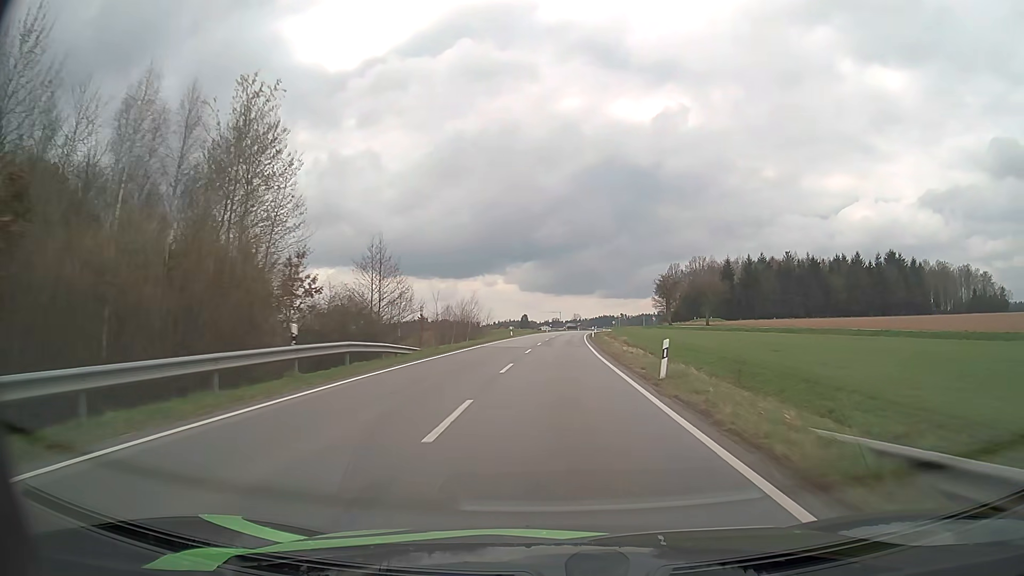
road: secondary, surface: asphalt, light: Day
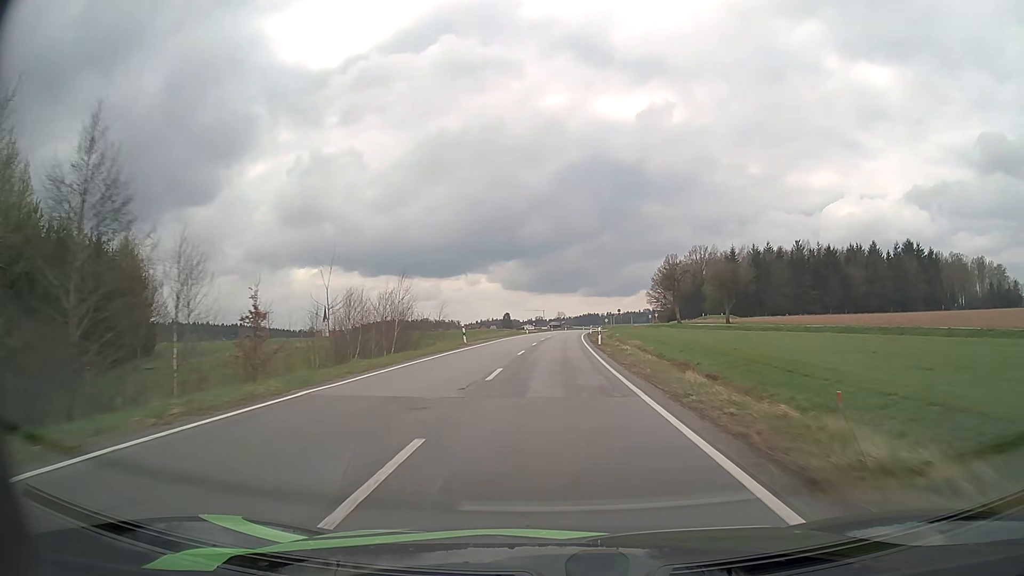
(+0.3, +26.2) m; +1°
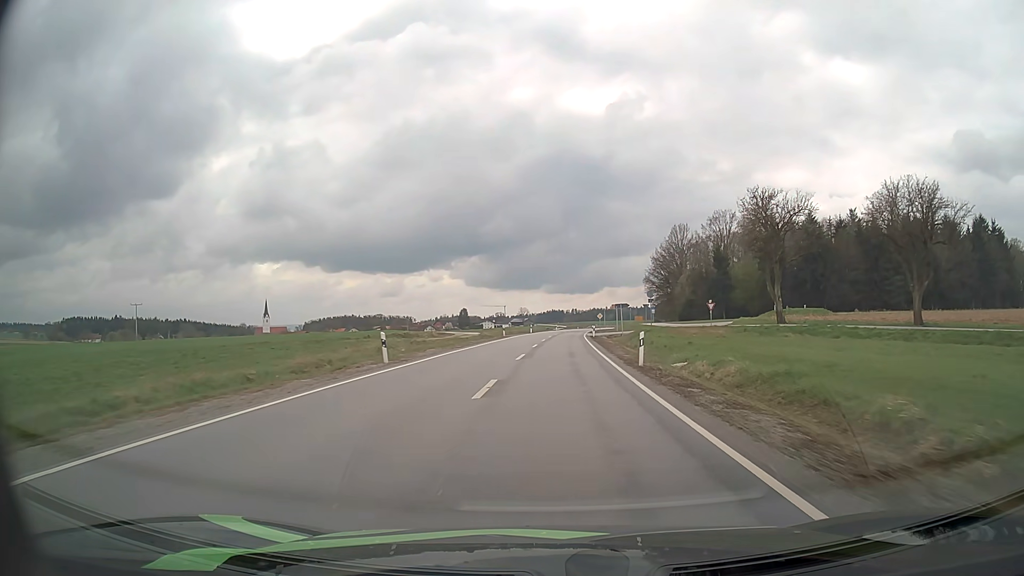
(+1.1, +64.2) m; +3°
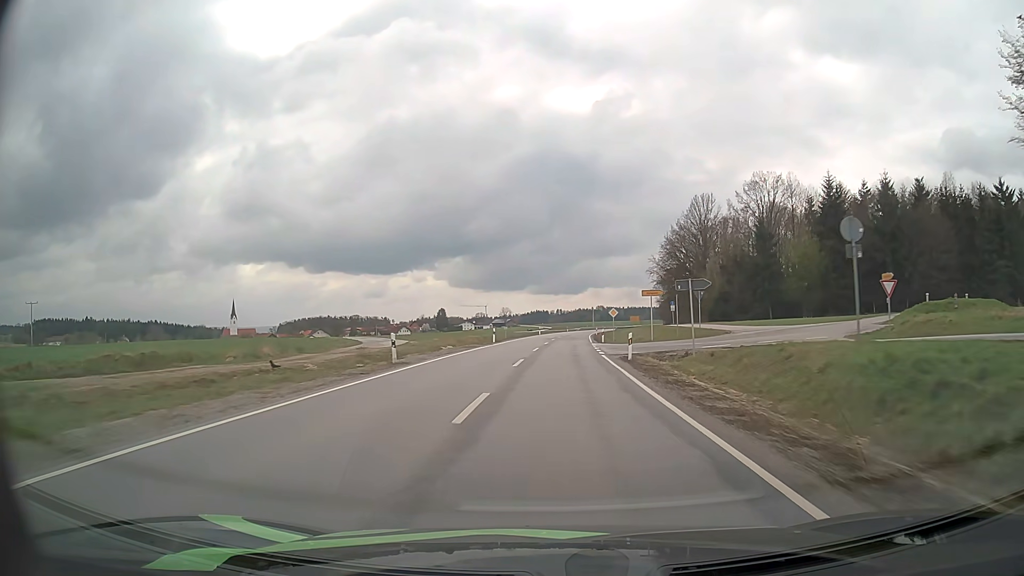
(+0.6, +38.7) m; +1°
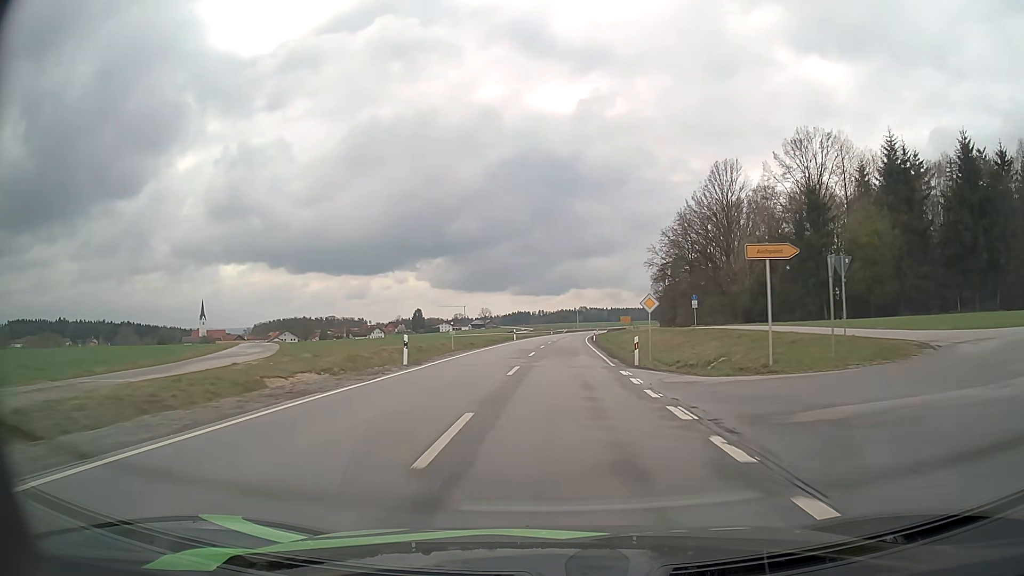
(+0.3, +26.7) m; +1°
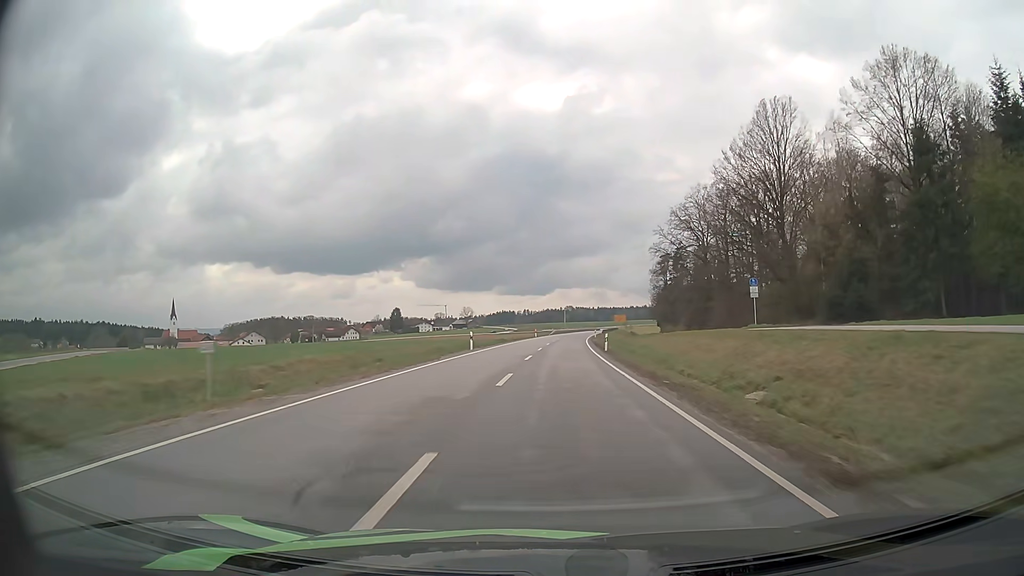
(+0.3, +27.4) m; +1°
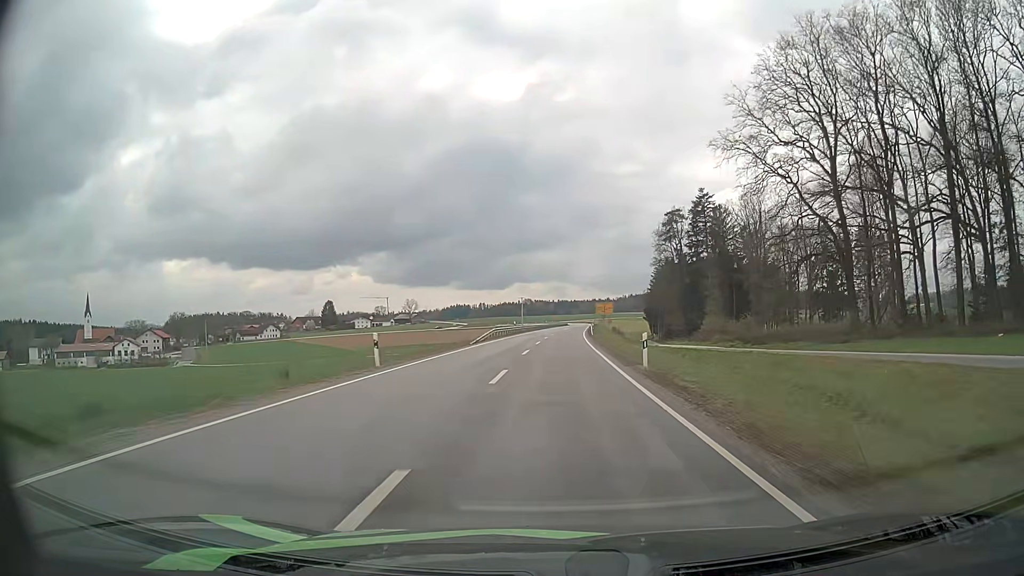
(+2.2, +70.0) m; +4°
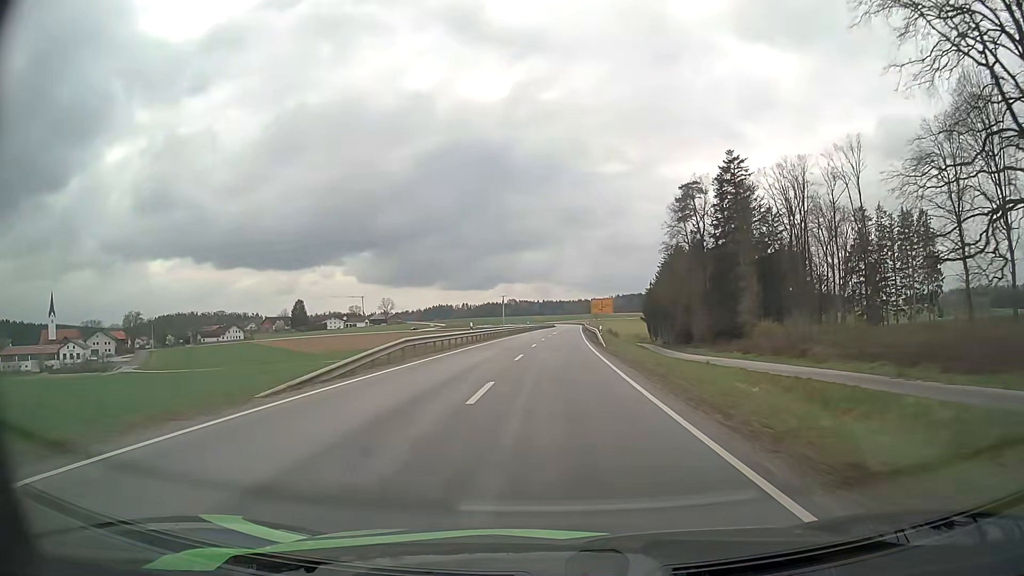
(+0.3, +28.5) m; +1°
(0, +10) (0, +20) (0, +30) (+1, +40) (+1, +50) (+1, +60) (+2, +70) (+2, +80) (+3, +90) (+3, +100) m
